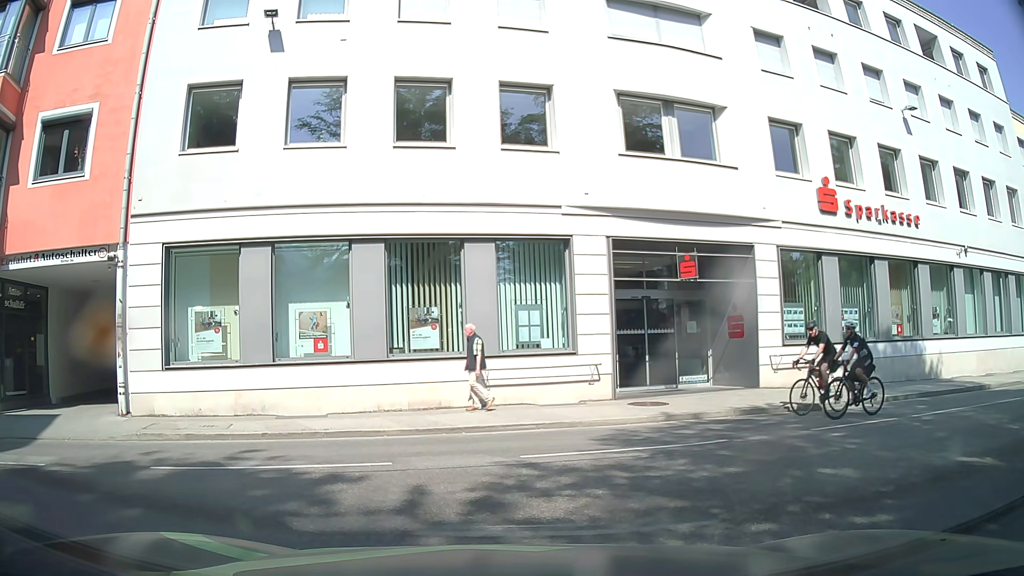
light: Day
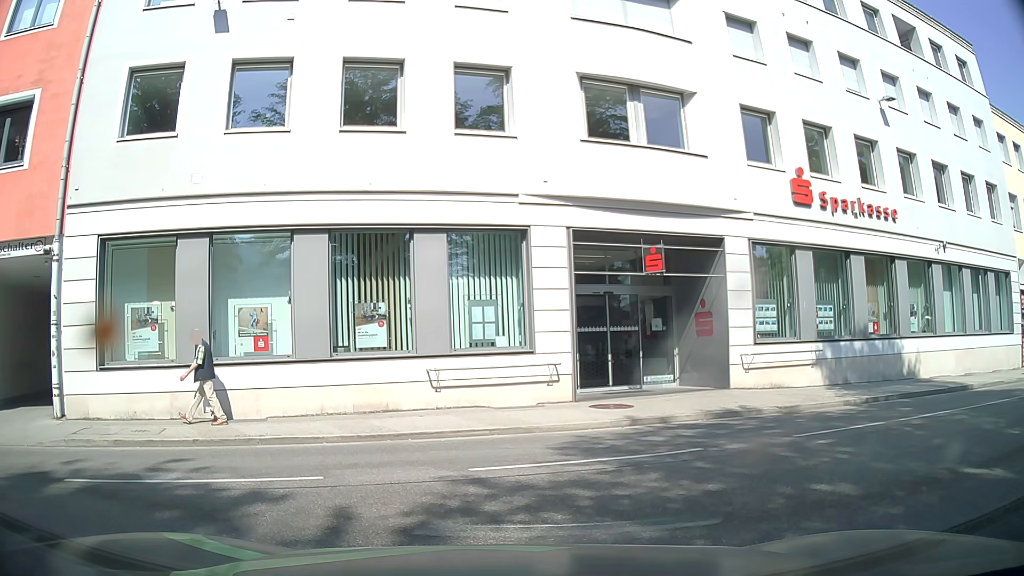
(0.0, +1.0) m; 0°
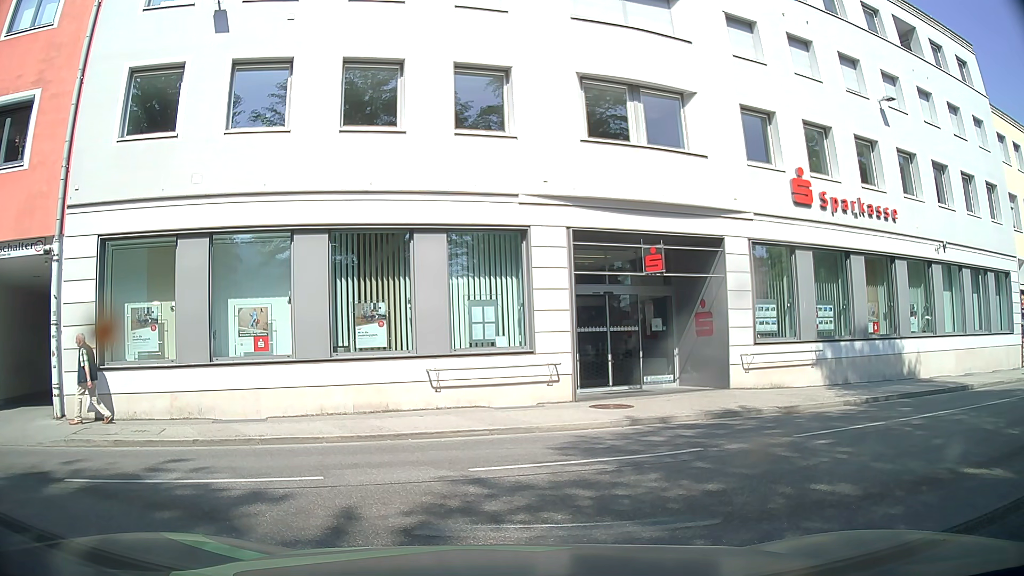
(0.0, 0.0) m; 0°
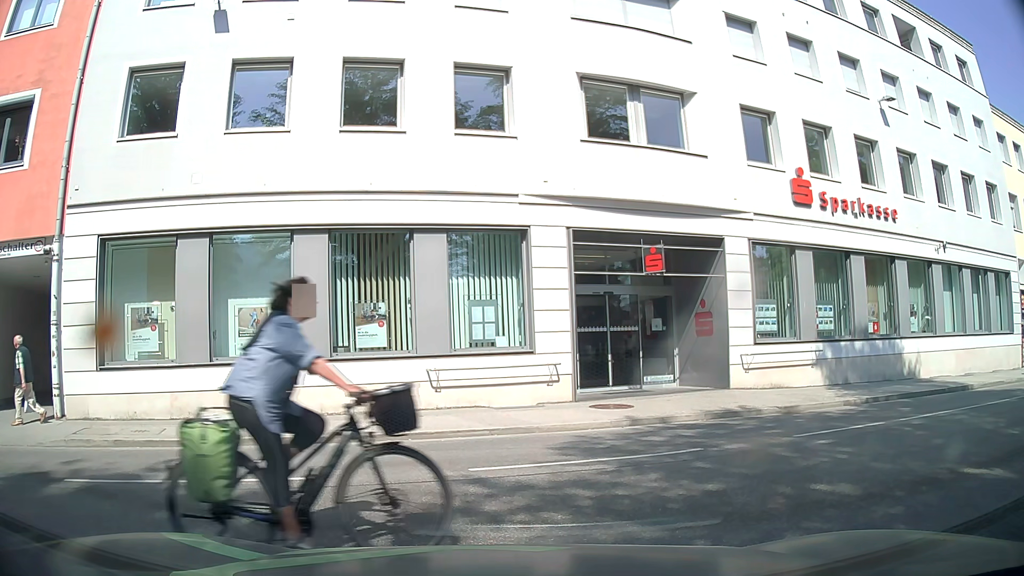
(0.0, 0.0) m; 0°
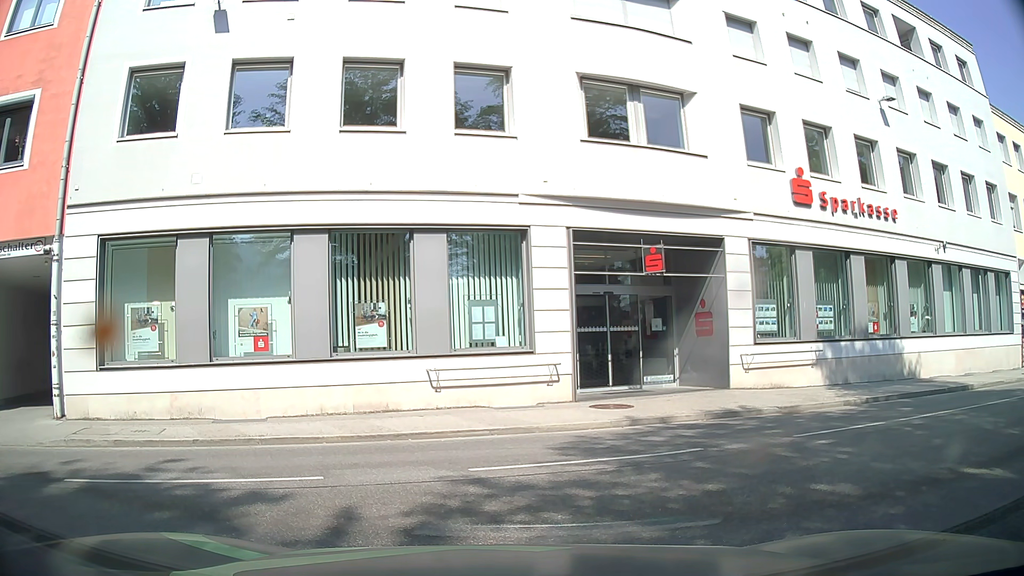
(0.0, 0.0) m; 0°
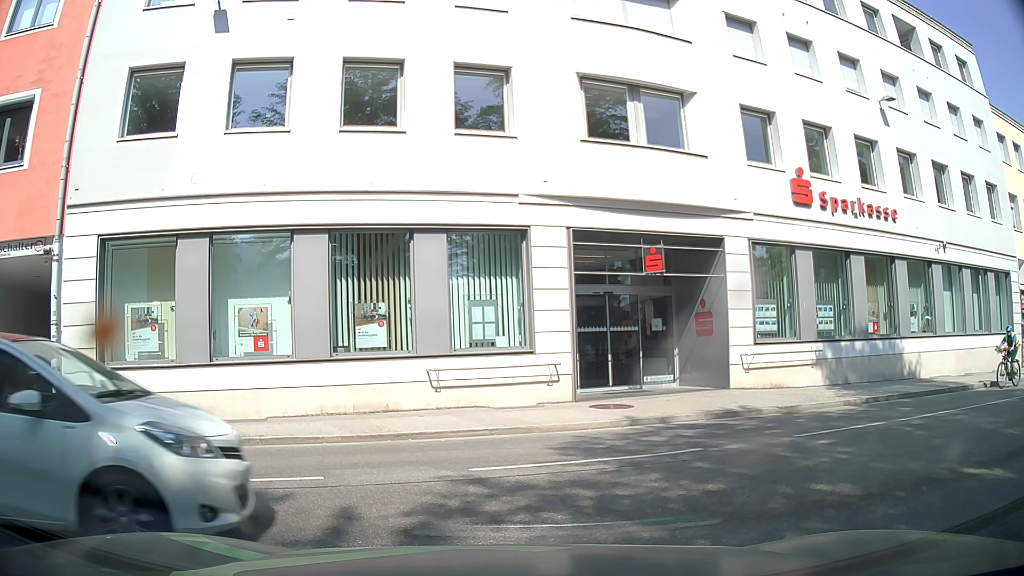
(0.0, 0.0) m; 0°
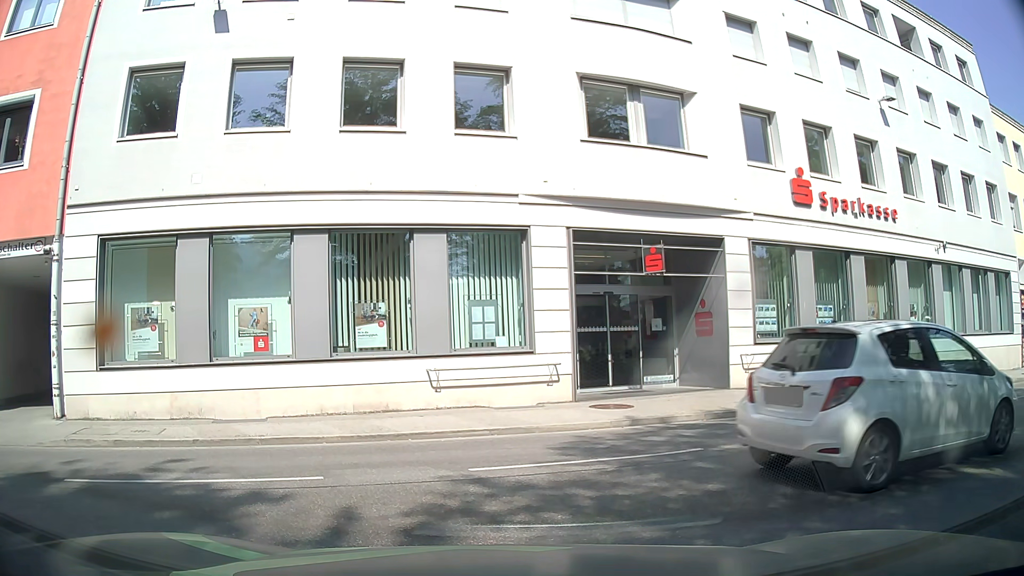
(0.0, 0.0) m; 0°
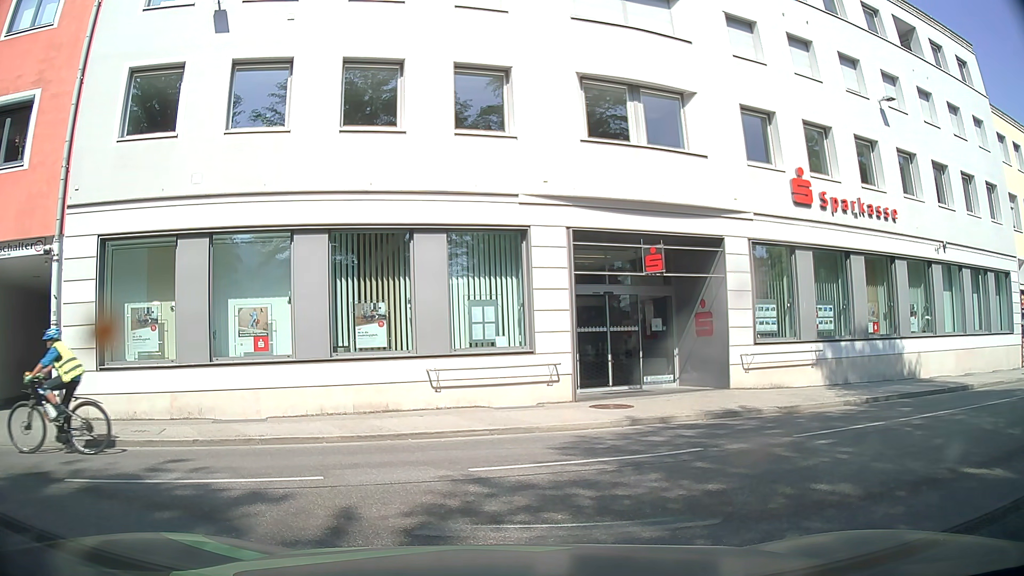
(0.0, 0.0) m; 0°
